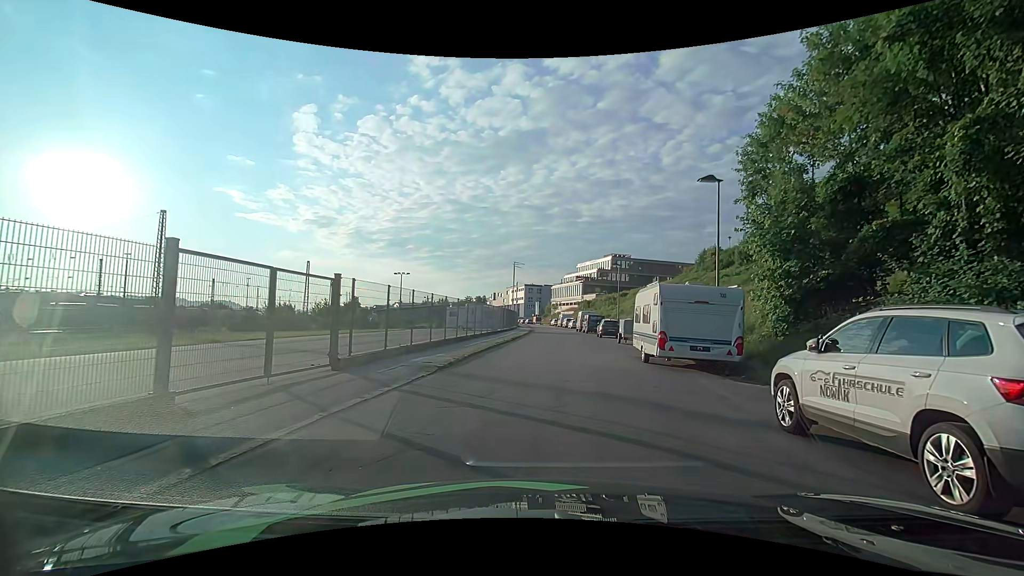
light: Day
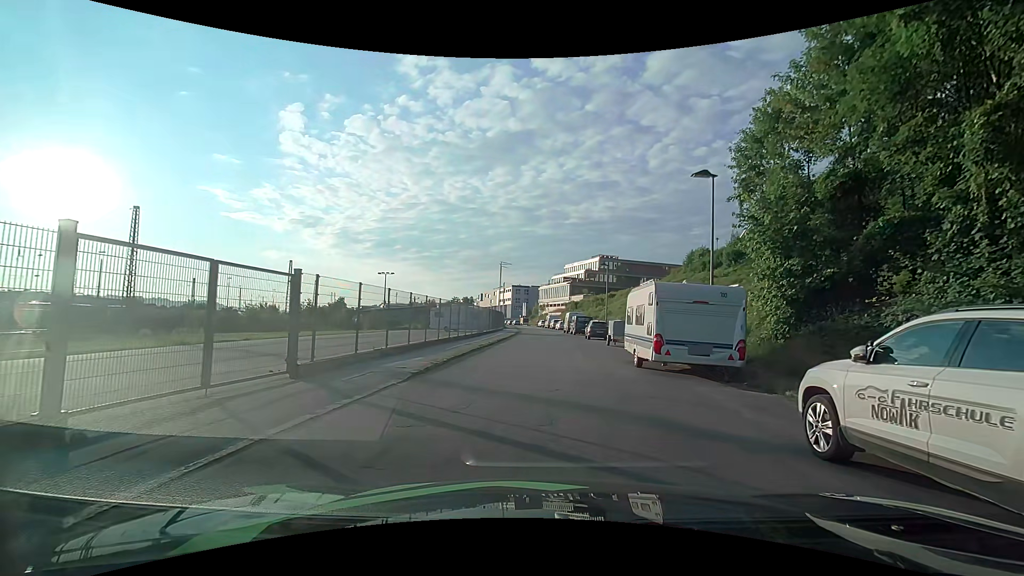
(0.0, +1.2) m; +1°
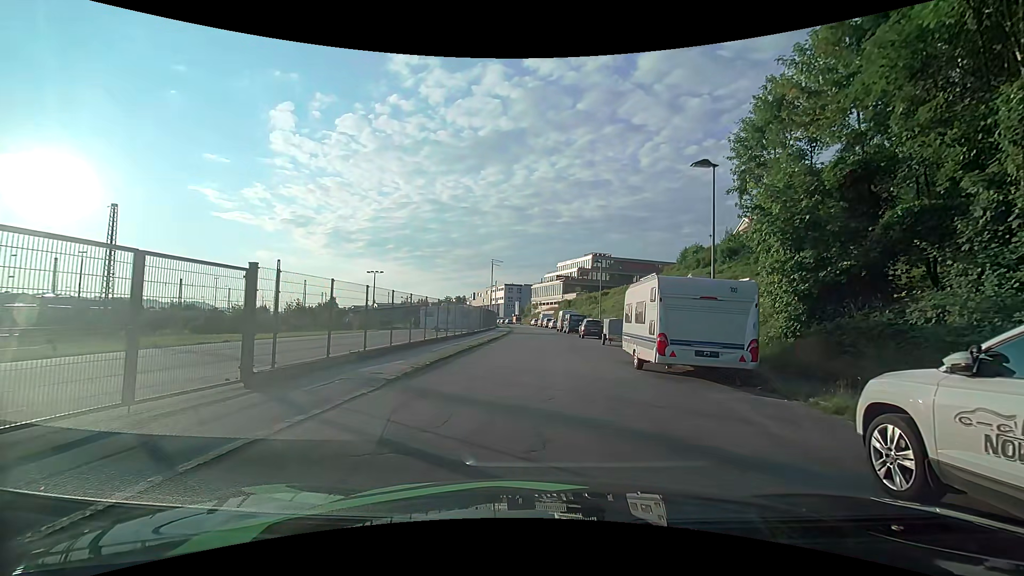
(0.0, +1.3) m; 0°
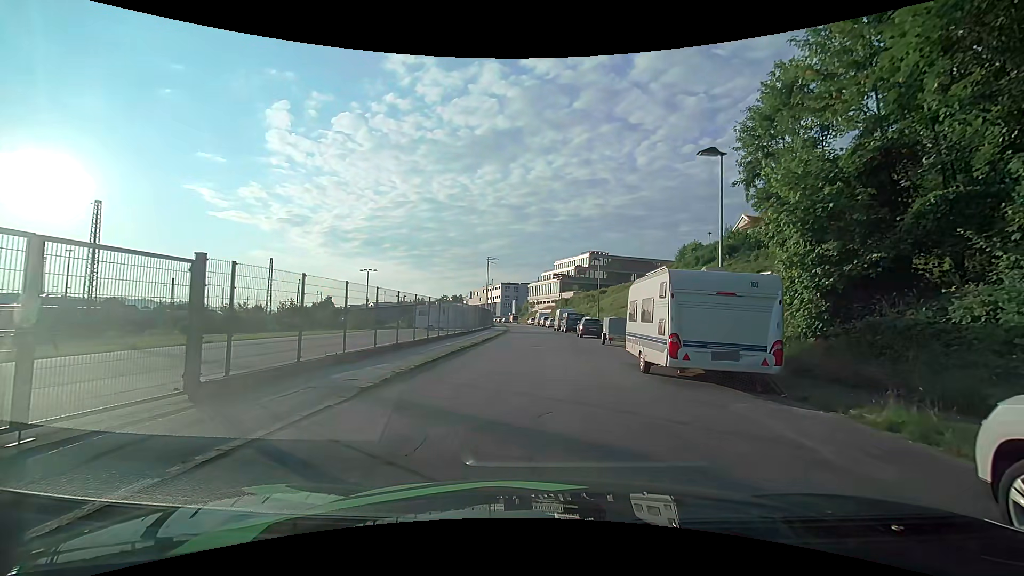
(0.0, +1.3) m; +1°
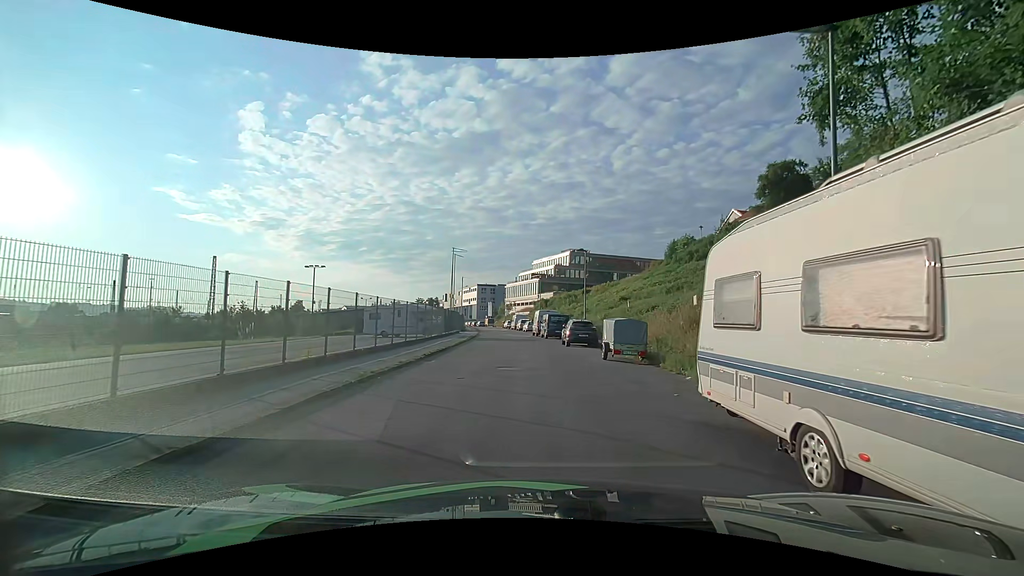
(+0.2, +9.3) m; +3°
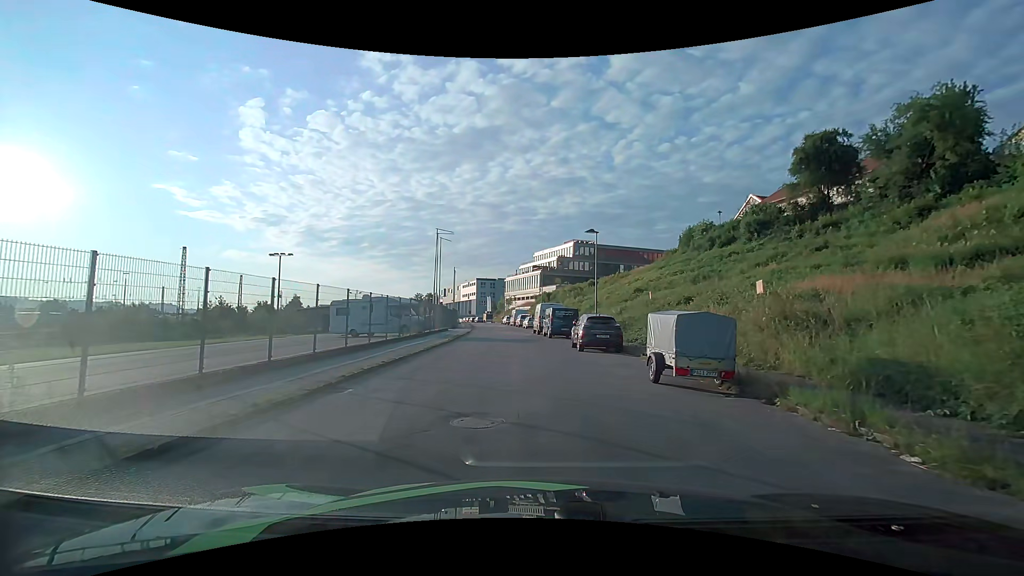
(-0.1, +7.8) m; -1°
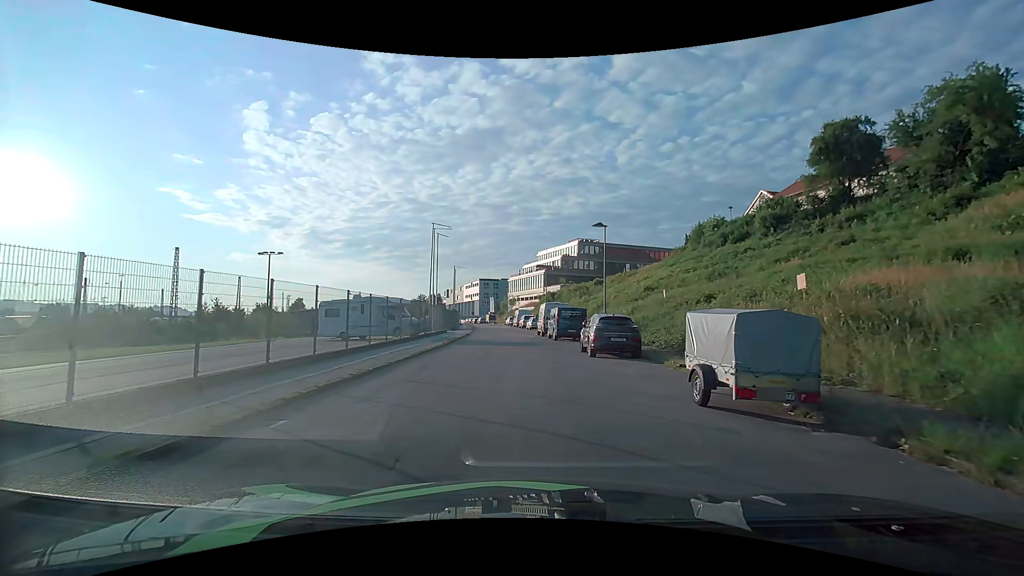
(0.0, +2.7) m; 0°
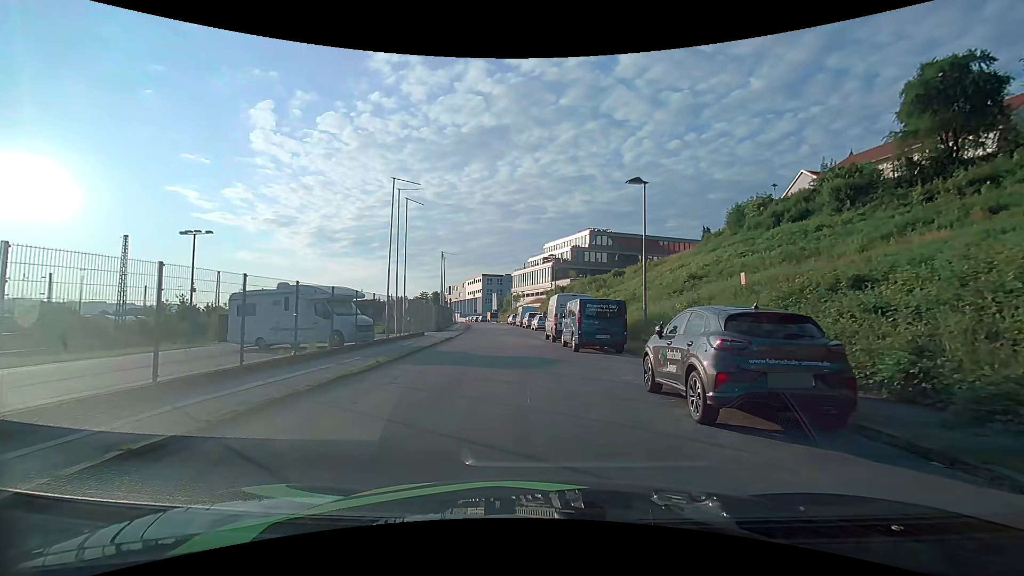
(-0.2, +11.1) m; -1°
